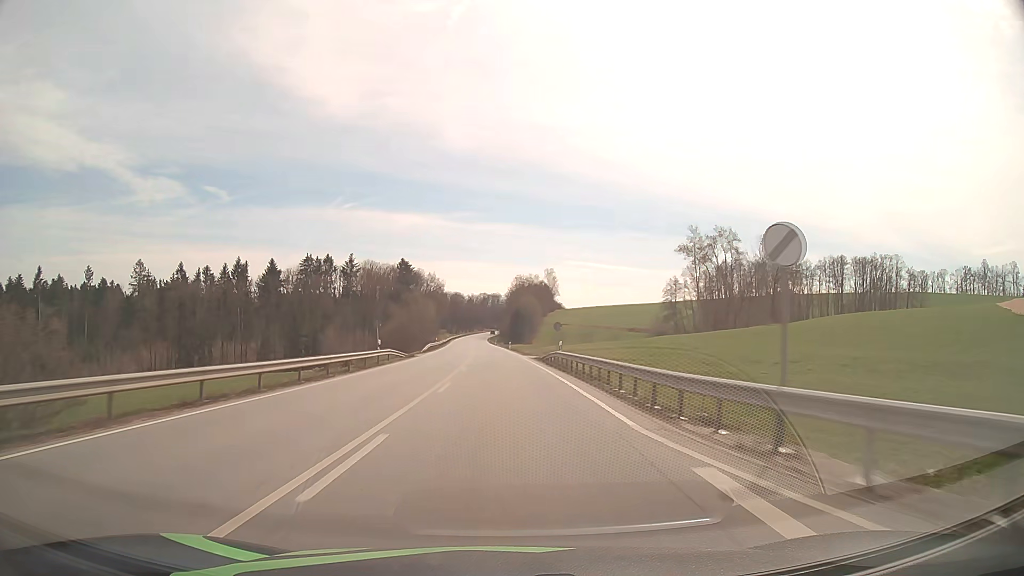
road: primary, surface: asphalt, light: Day
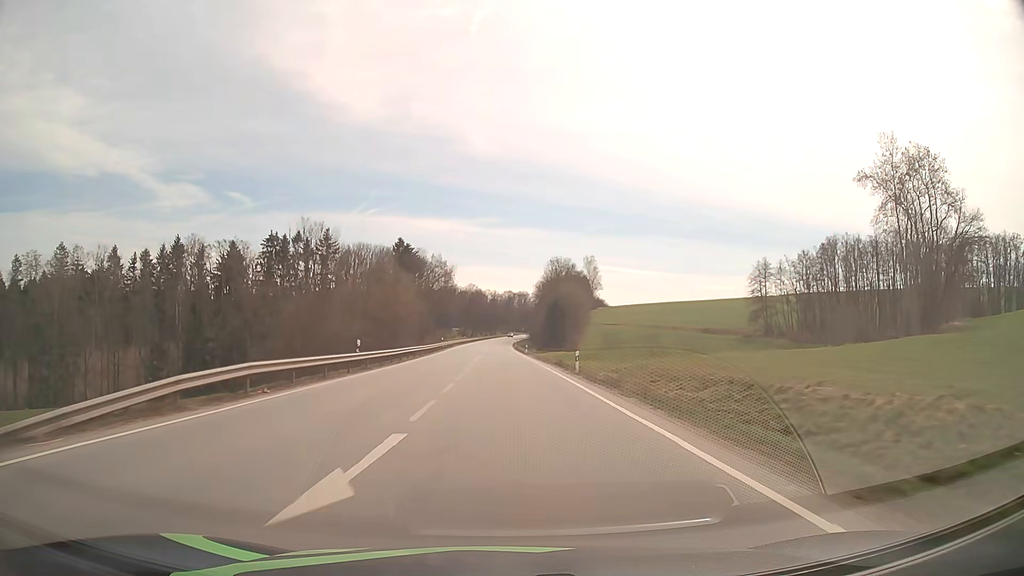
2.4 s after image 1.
(-1.3, +60.6) m; -2°
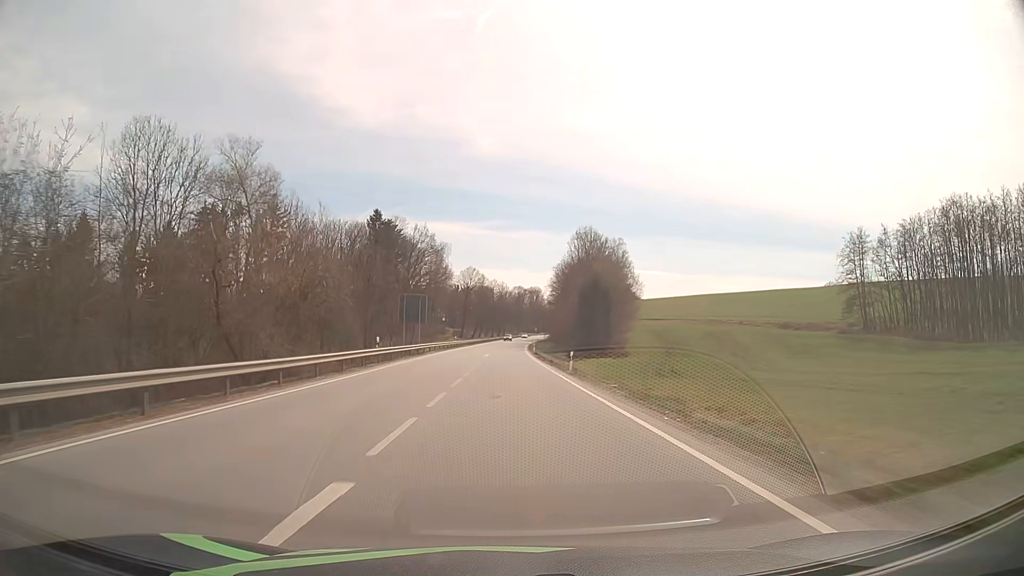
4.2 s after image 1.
(-0.4, +45.6) m; -1°
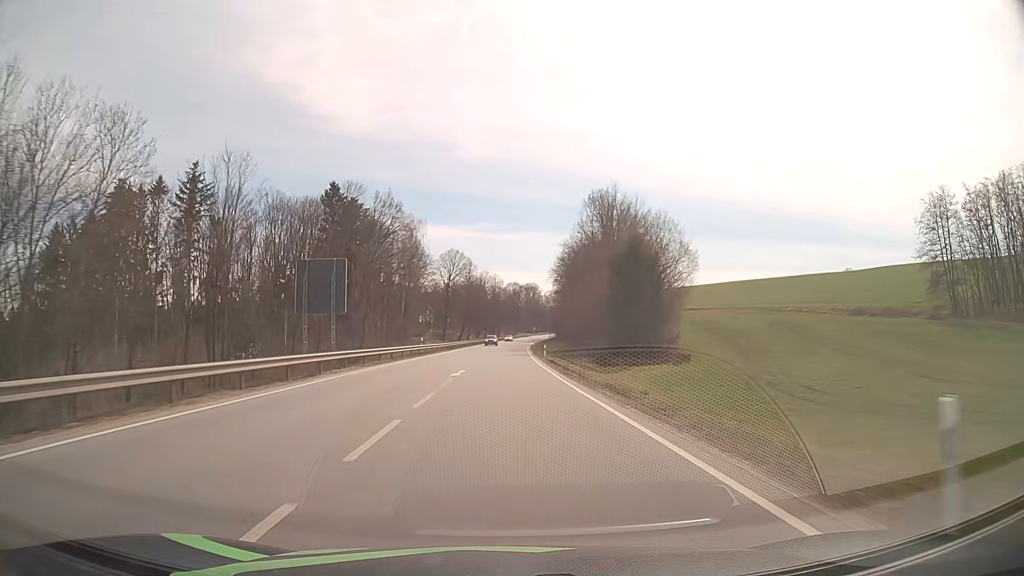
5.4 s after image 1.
(+0.1, +30.5) m; 0°
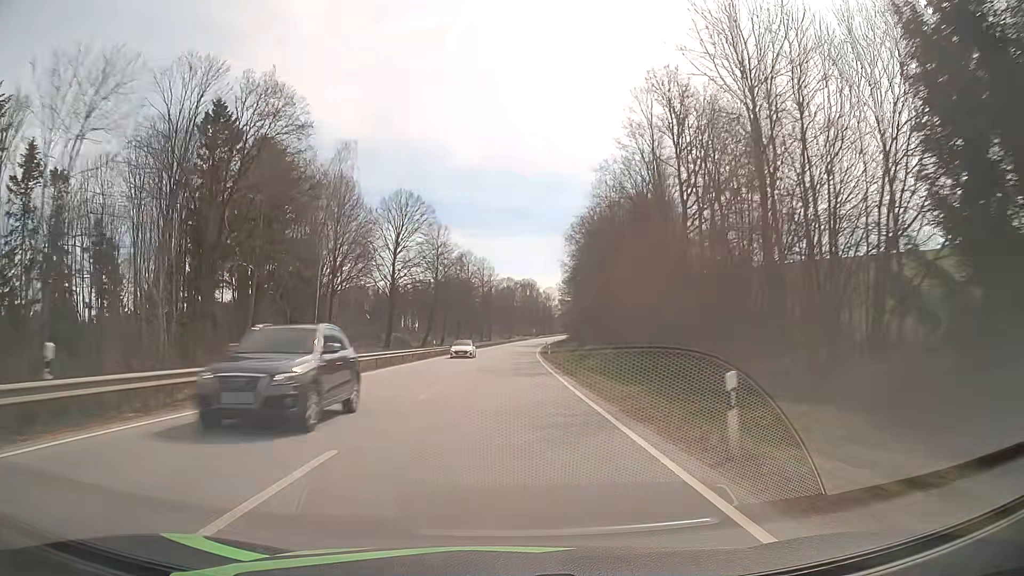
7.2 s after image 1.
(+0.2, +45.9) m; +1°
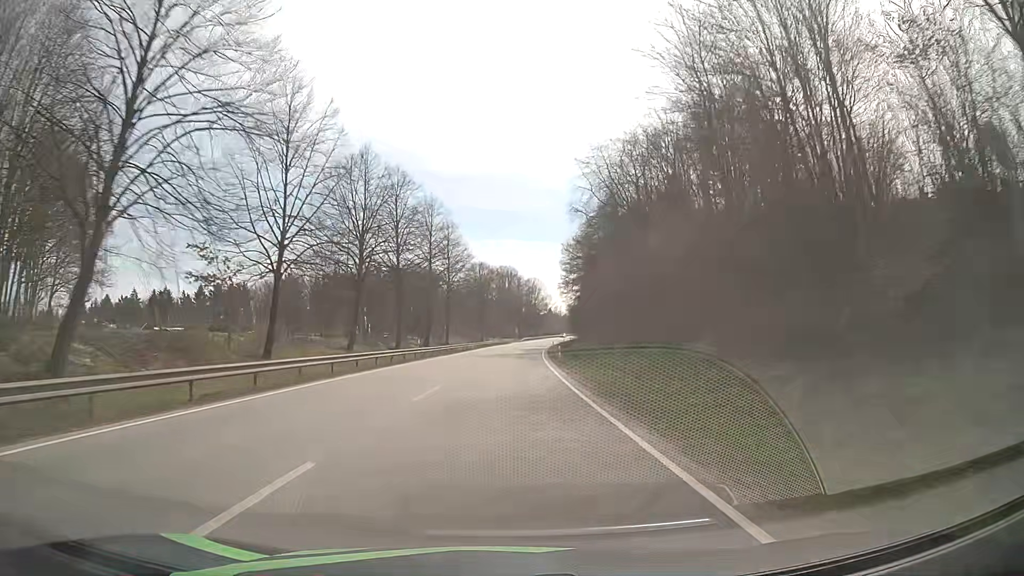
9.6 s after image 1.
(+0.9, +61.1) m; +2°
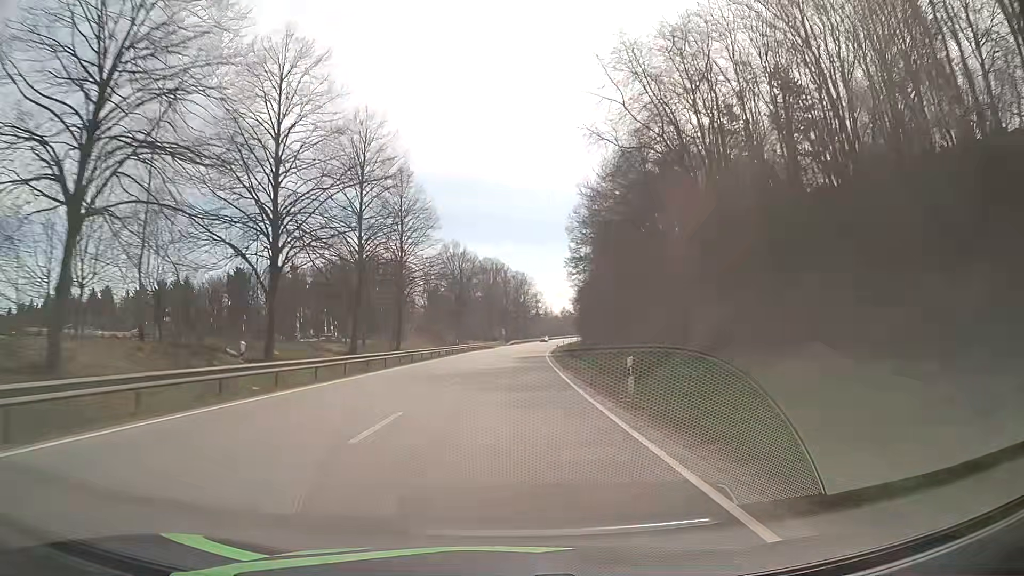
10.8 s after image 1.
(+0.2, +30.6) m; +1°
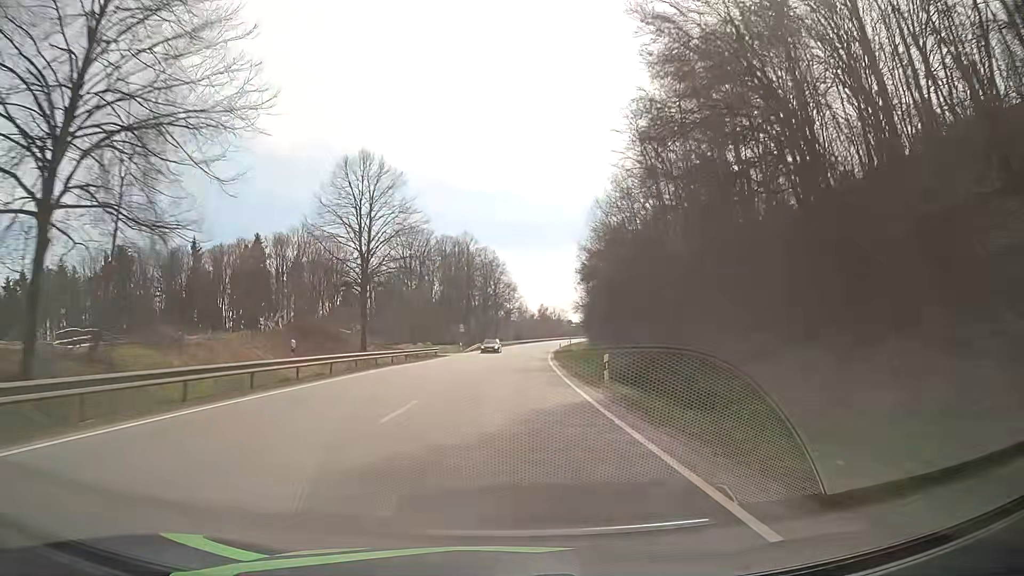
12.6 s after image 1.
(+0.9, +45.8) m; +2°
(0, +10) (0, +20) (+1, +30) (+1, +40) (+2, +50) (+2, +60) (+3, +70) (+4, +80) (+5, +90) (+6, +100) m
